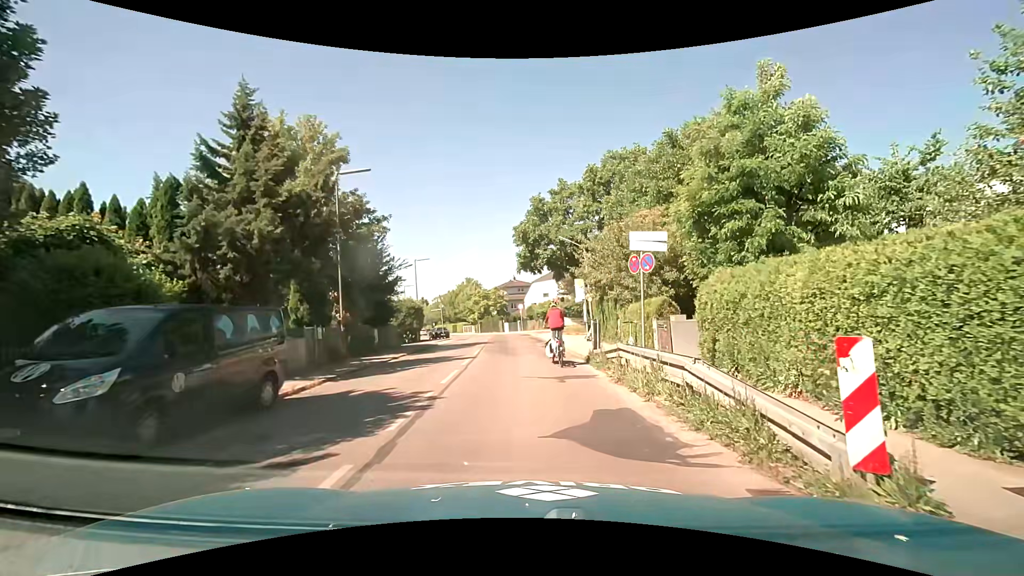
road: tertiary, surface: asphalt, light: Day
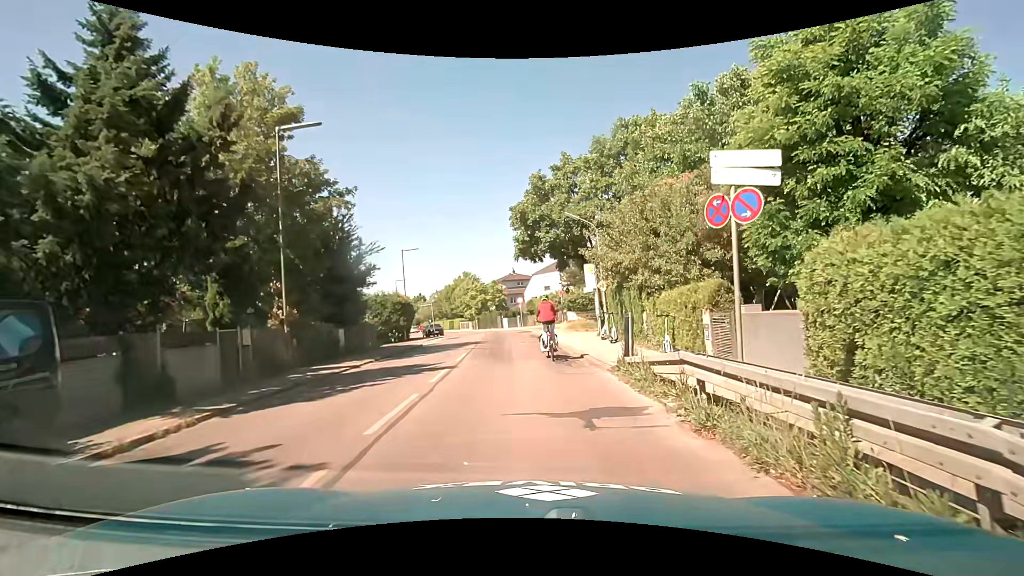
(-0.1, +5.0) m; 0°
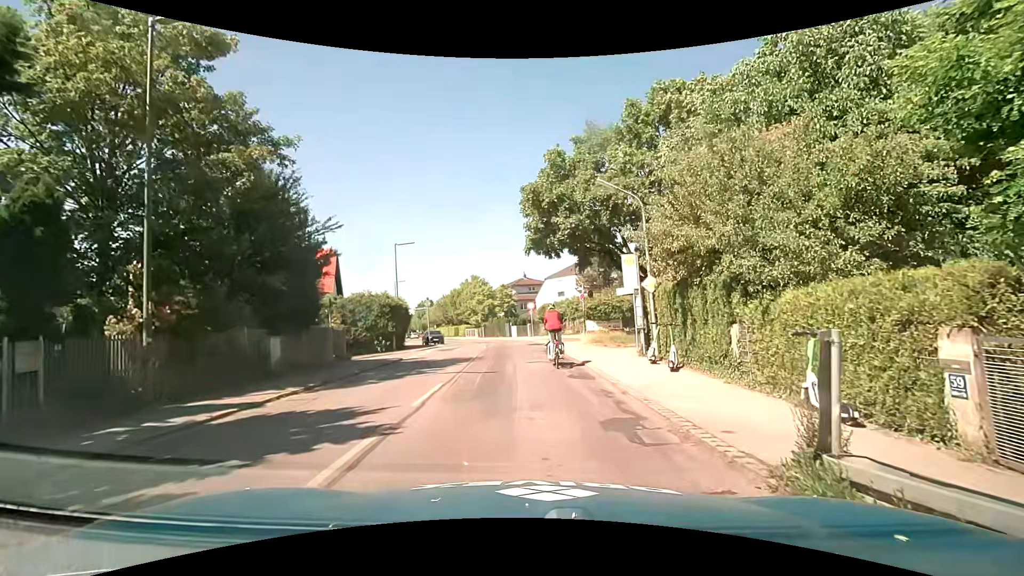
(-0.3, +6.6) m; -4°
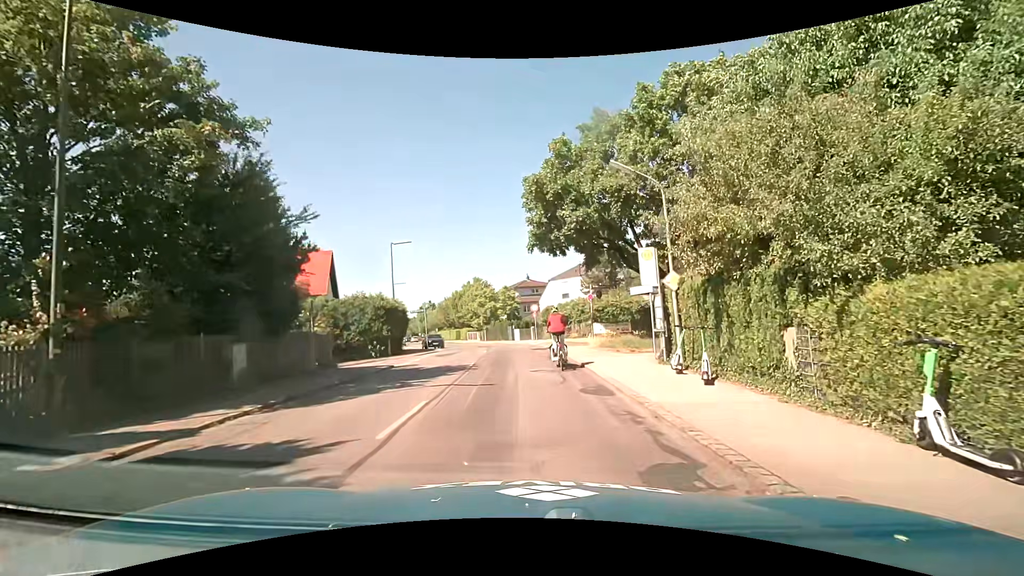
(0.0, +2.1) m; 0°
(0, +10) (0, +20) (0, +30) (-1, +40) (-2, +50) (-5, +59) (-10, +68) (-14, +77) (-18, +87) (-21, +96) m
